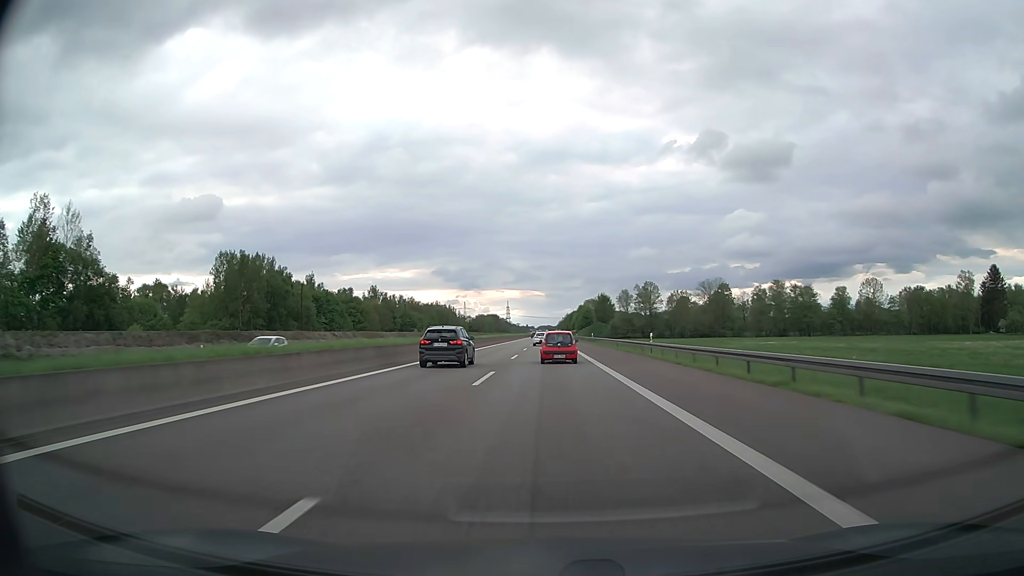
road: motorway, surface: asphalt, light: Day
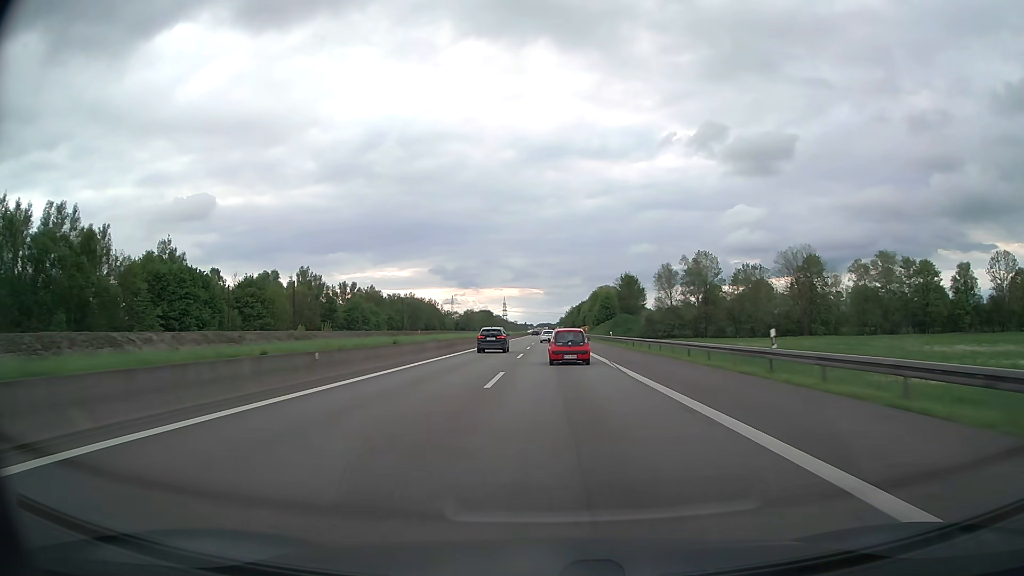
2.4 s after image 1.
(0.0, +73.1) m; 0°
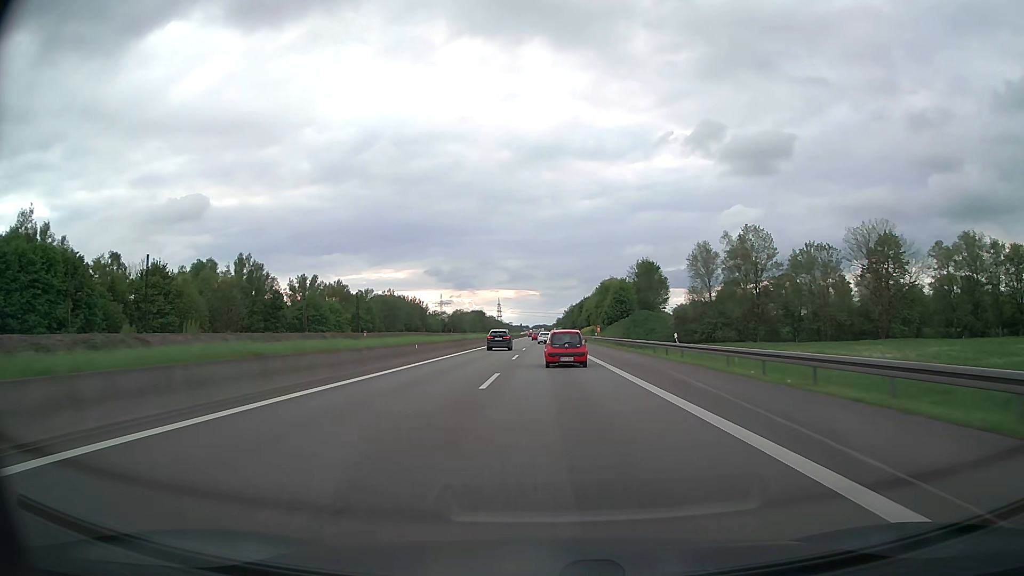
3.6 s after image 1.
(+0.1, +35.7) m; 0°
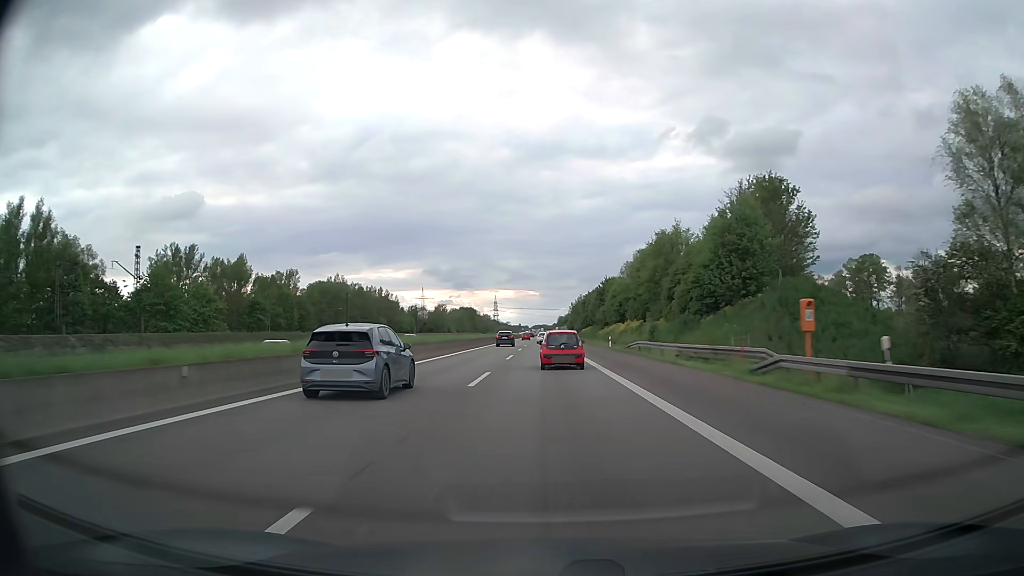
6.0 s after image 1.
(+0.1, +71.1) m; 0°
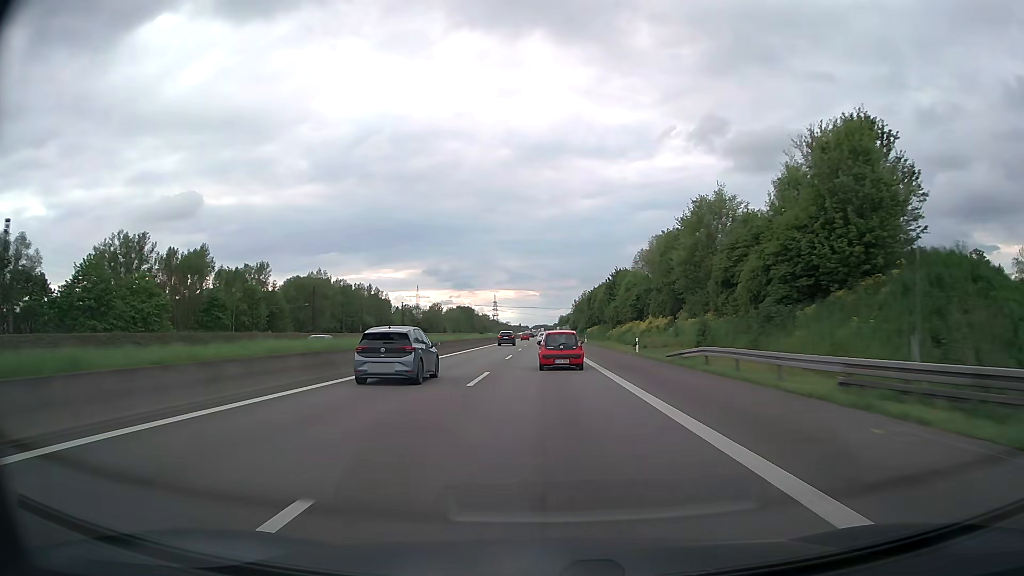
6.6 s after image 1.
(0.0, +17.8) m; 0°
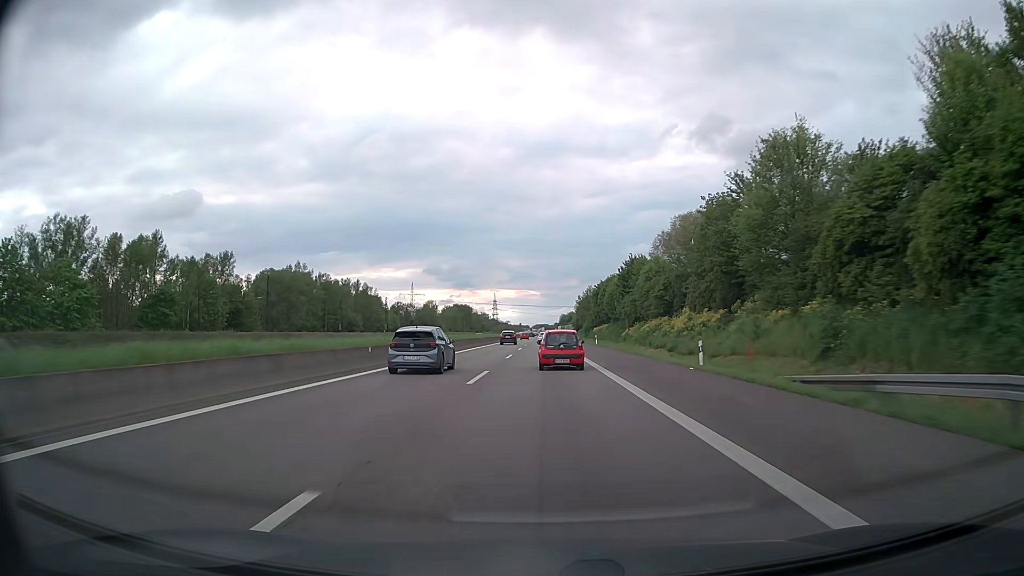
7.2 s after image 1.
(0.0, +17.8) m; 0°
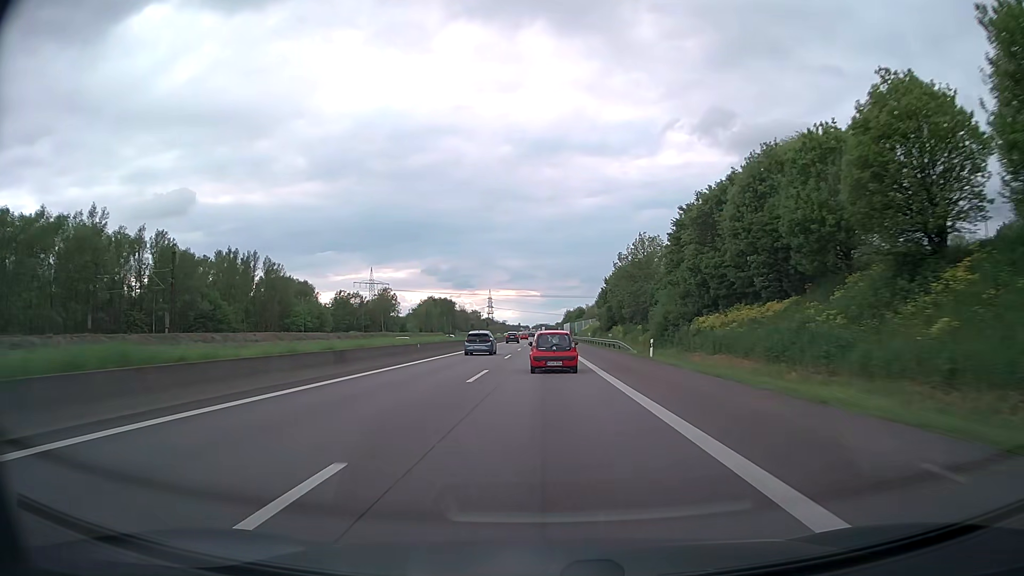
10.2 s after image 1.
(0.0, +88.7) m; 0°
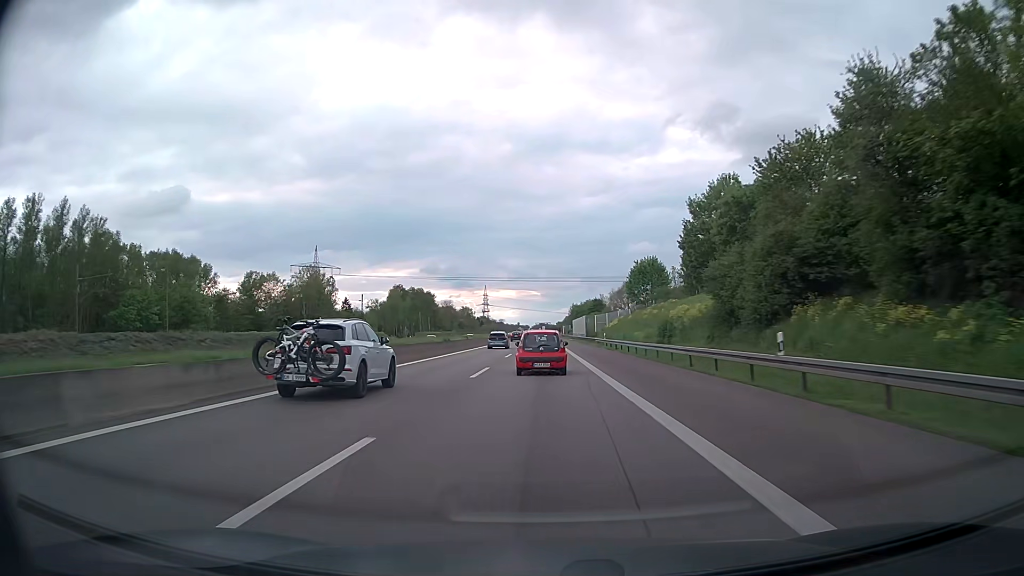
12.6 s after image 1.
(+0.1, +70.1) m; 0°
(0, +10) (0, +20) (0, +30) (0, +40) (0, +50) (0, +60) (0, +70) (0, +80) (0, +90) (0, +100) m
